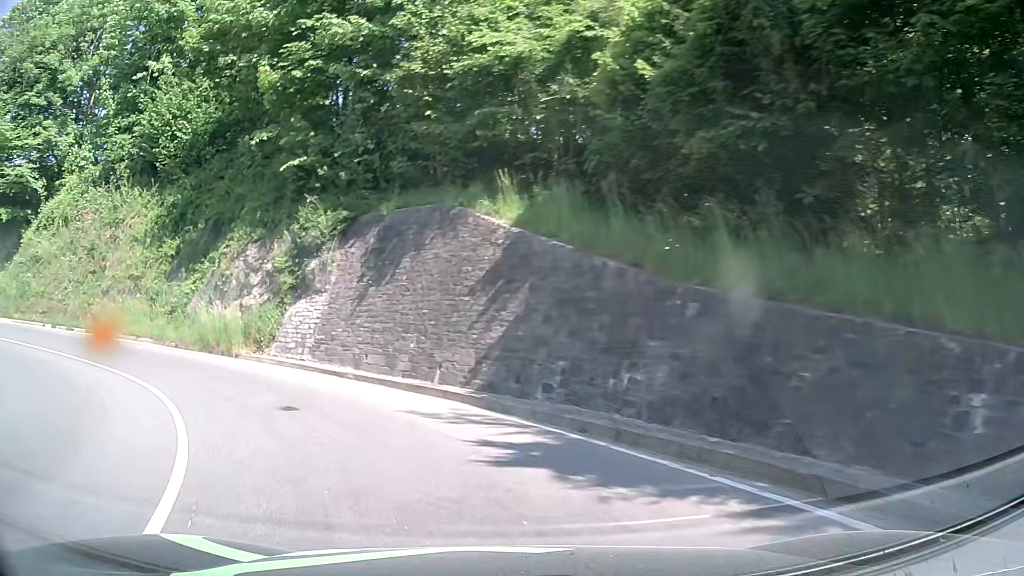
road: primary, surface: asphalt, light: Day
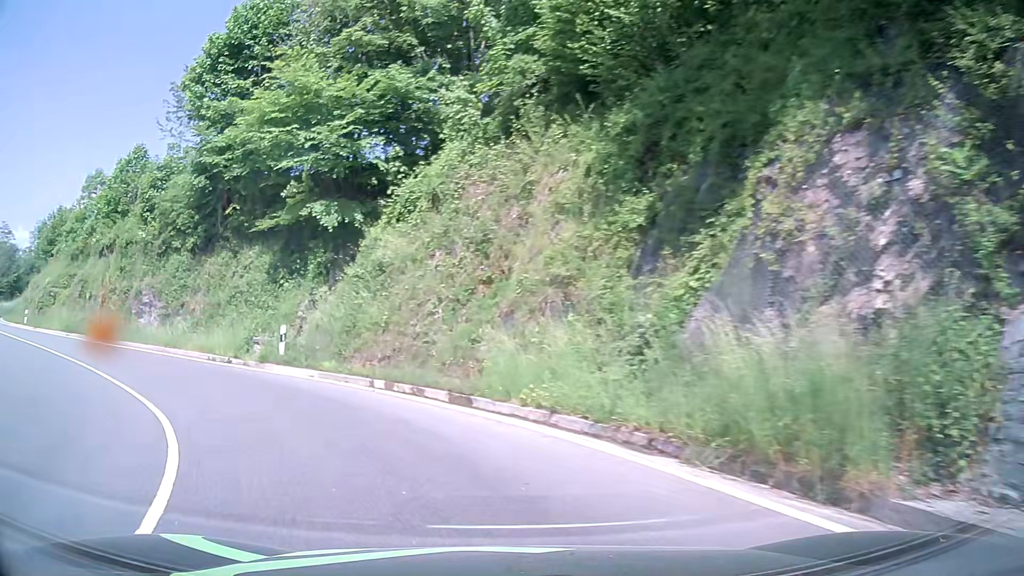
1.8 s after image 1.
(-5.7, +14.7) m; -44°
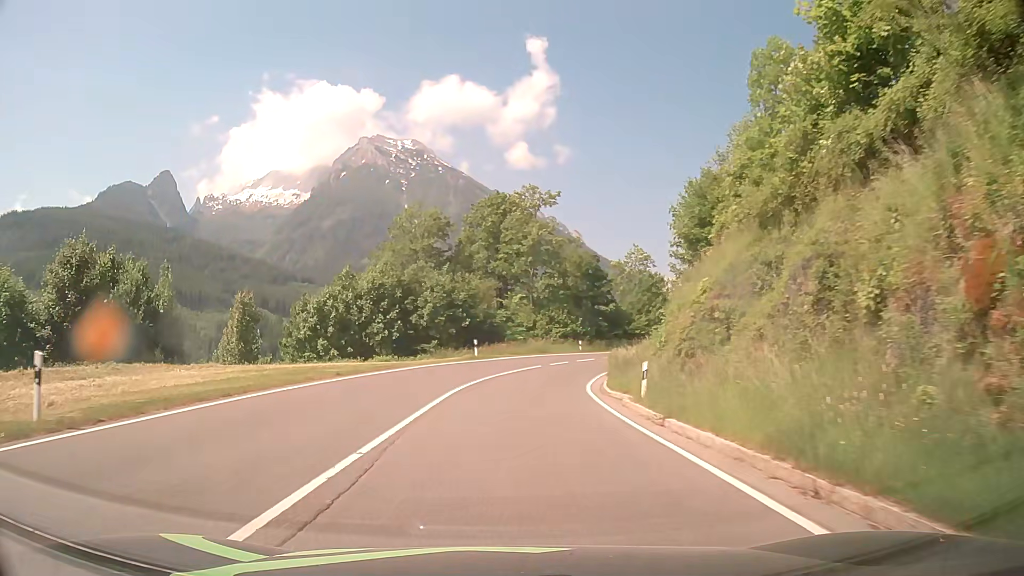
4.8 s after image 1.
(-17.4, +23.5) m; -60°
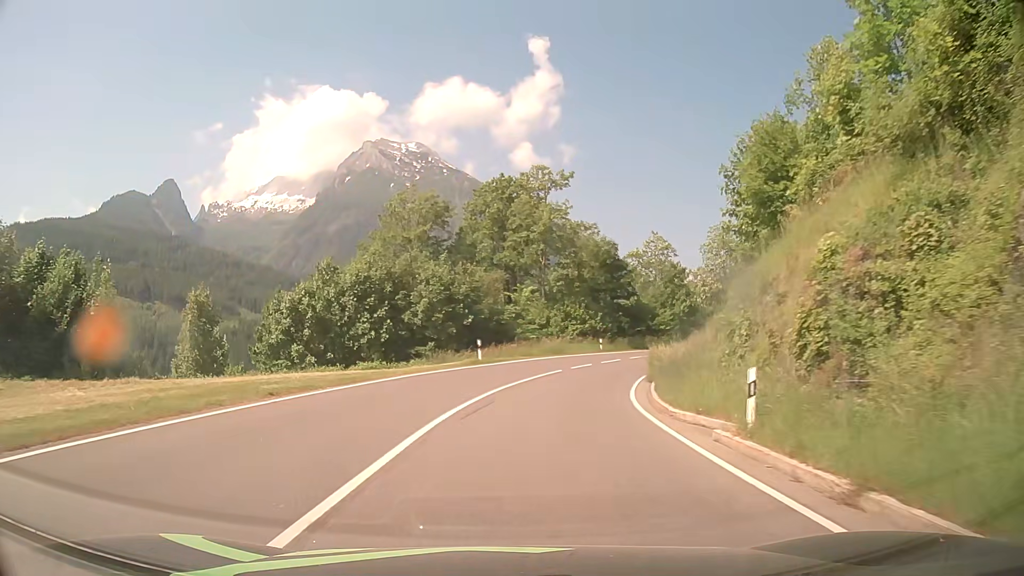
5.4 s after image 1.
(-0.1, +7.4) m; -1°
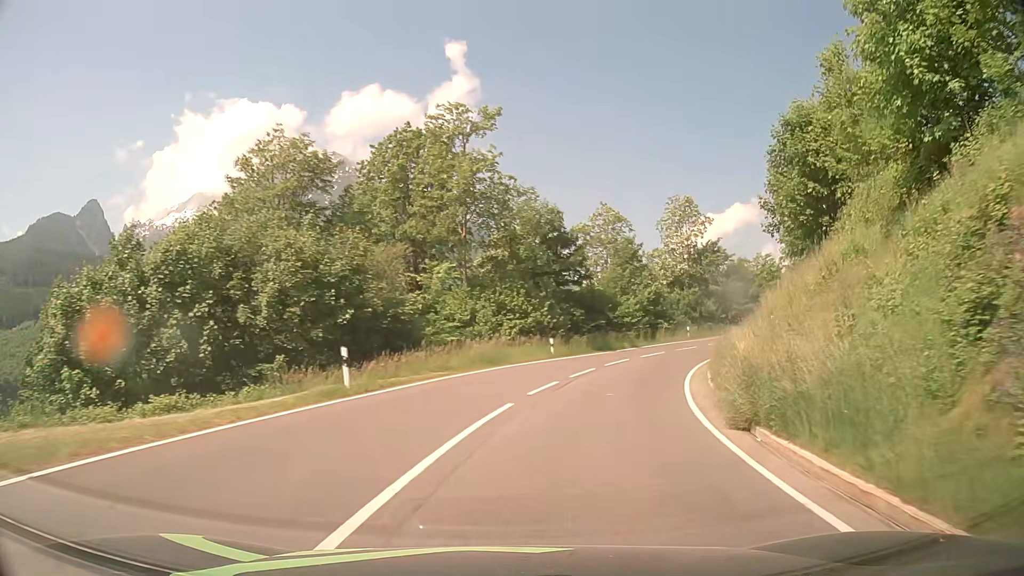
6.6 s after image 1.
(+0.4, +15.9) m; +6°
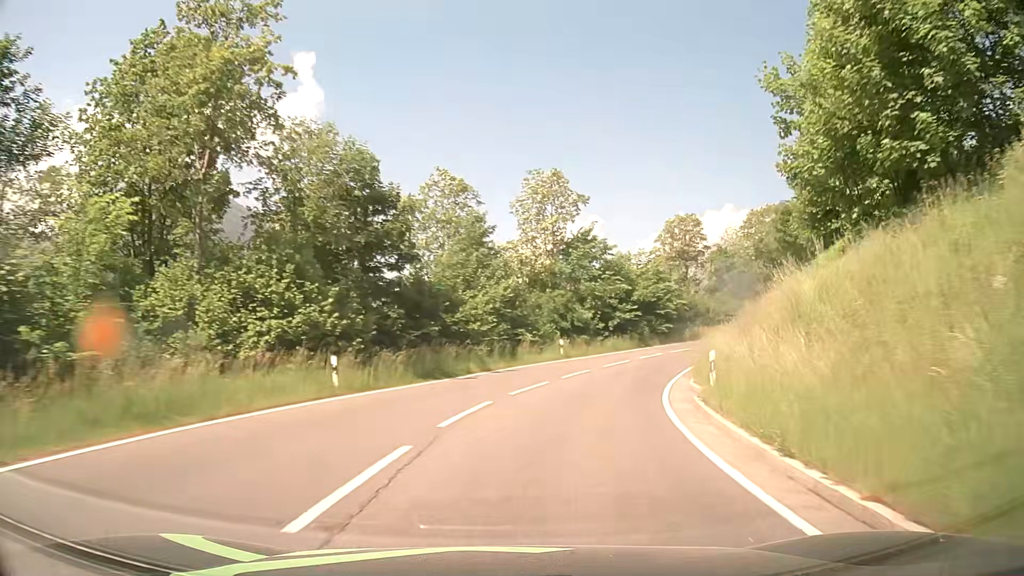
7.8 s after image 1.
(+2.0, +16.9) m; +13°
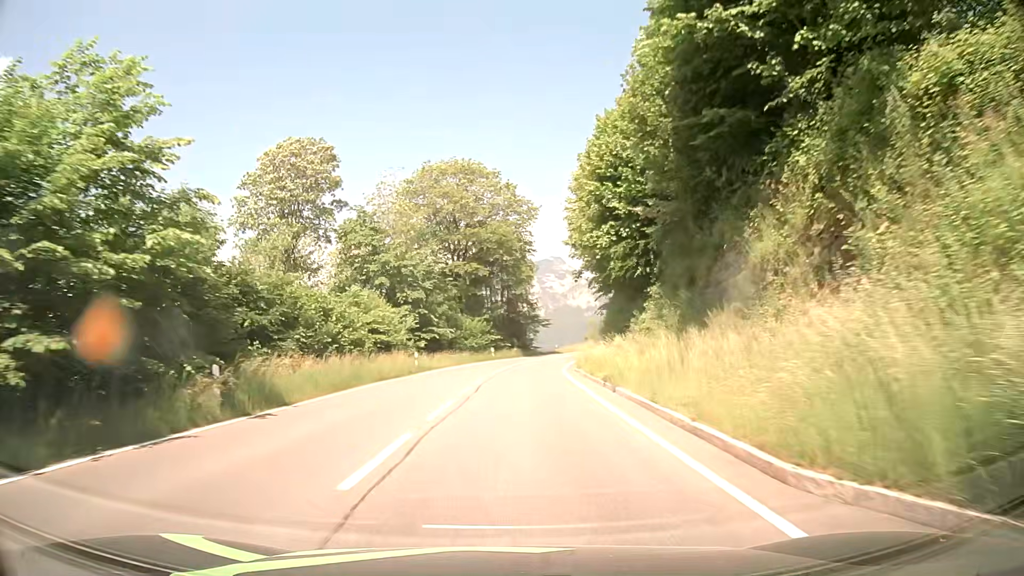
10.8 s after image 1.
(+13.8, +43.0) m; +32°
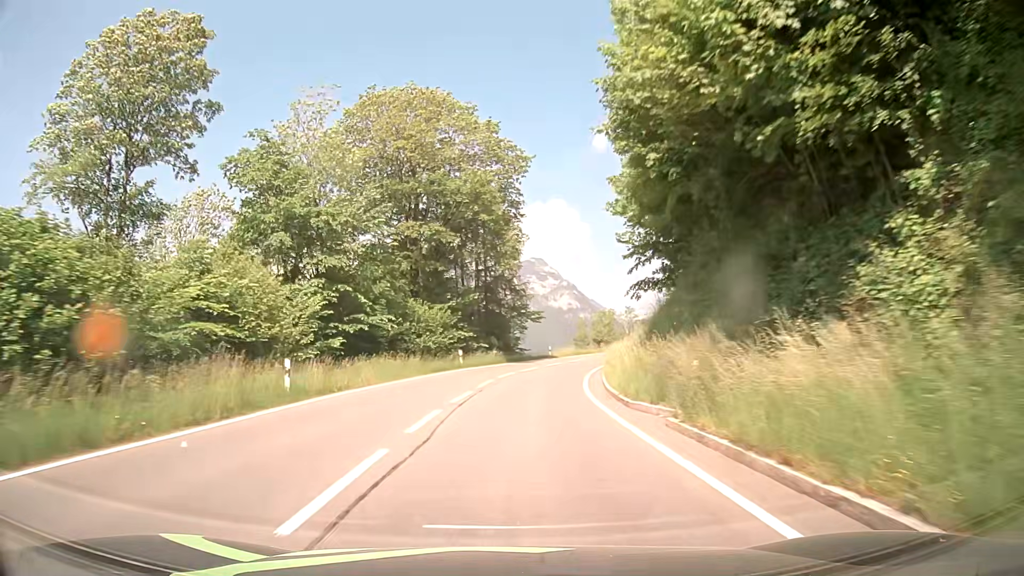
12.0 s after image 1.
(+0.3, +19.6) m; +1°
(0, +10) (+1, +20) (+2, +30) (+4, +40) (+6, +49) (+10, +59) (+14, +68) (+18, +77) (+22, +86) (+26, +95) m
